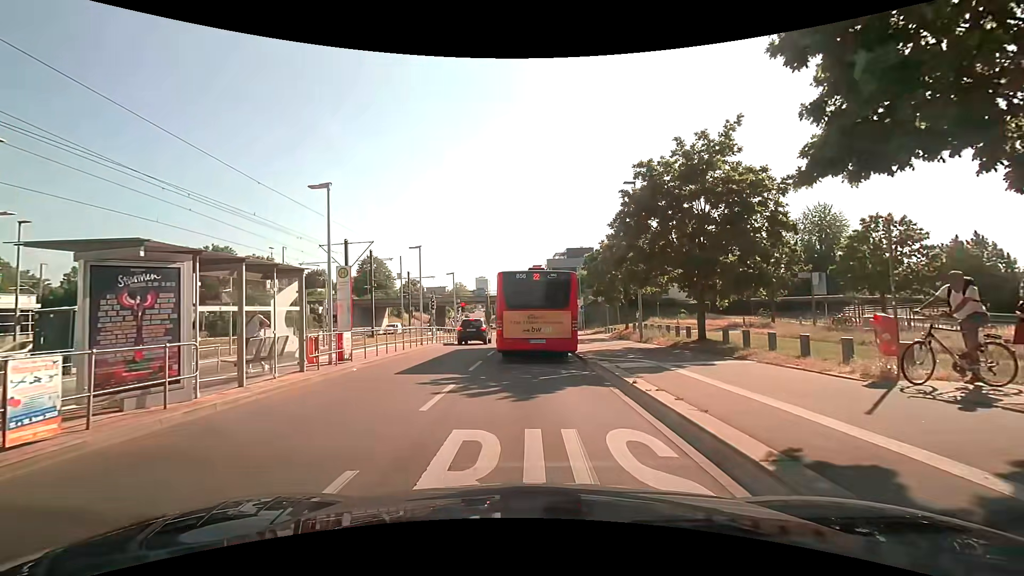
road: secondary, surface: asphalt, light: Day
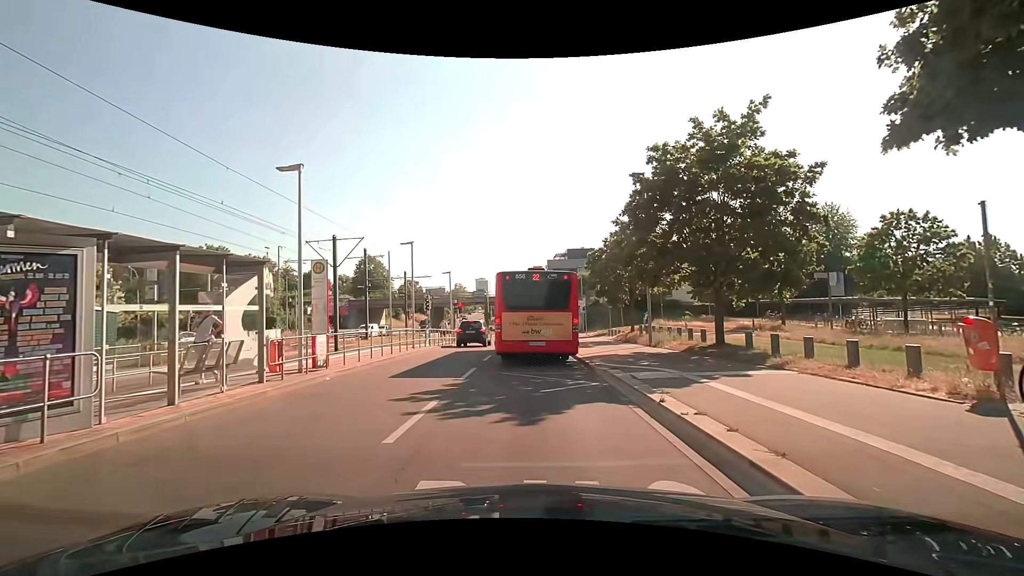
(0.0, +1.8) m; 0°
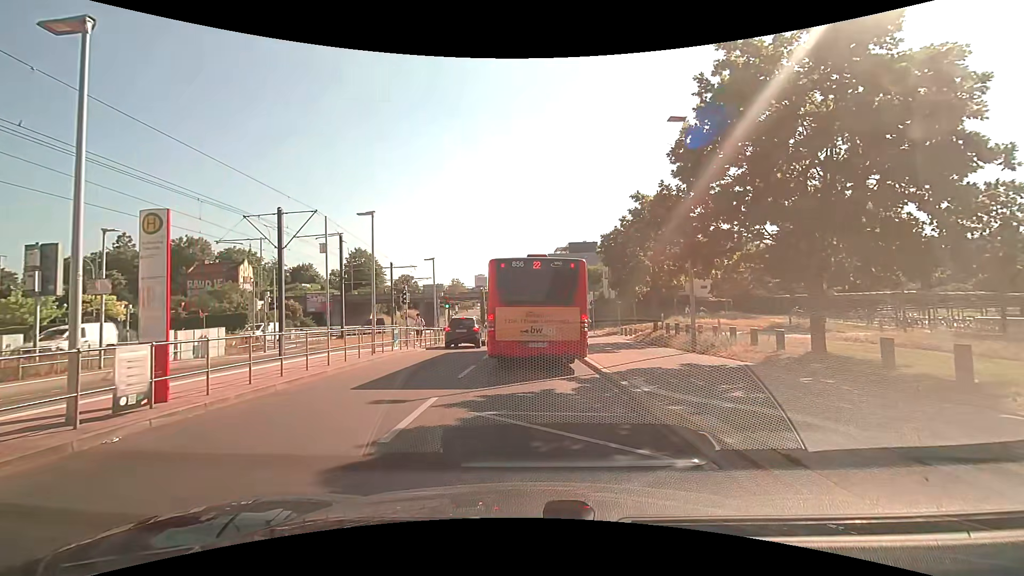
(-0.1, +6.0) m; -2°
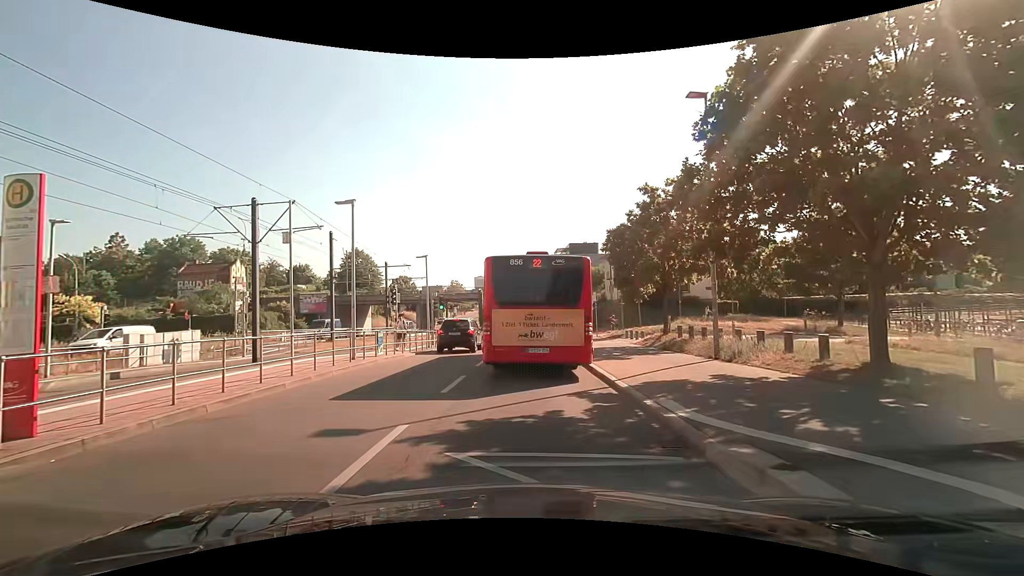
(0.0, +2.0) m; -1°
(0, +10) (+1, +20) (+2, +30) (+2, +40) (+3, +50) (+4, +60) (+5, +70) (+6, +80) (+6, +90) (+6, +100) m
